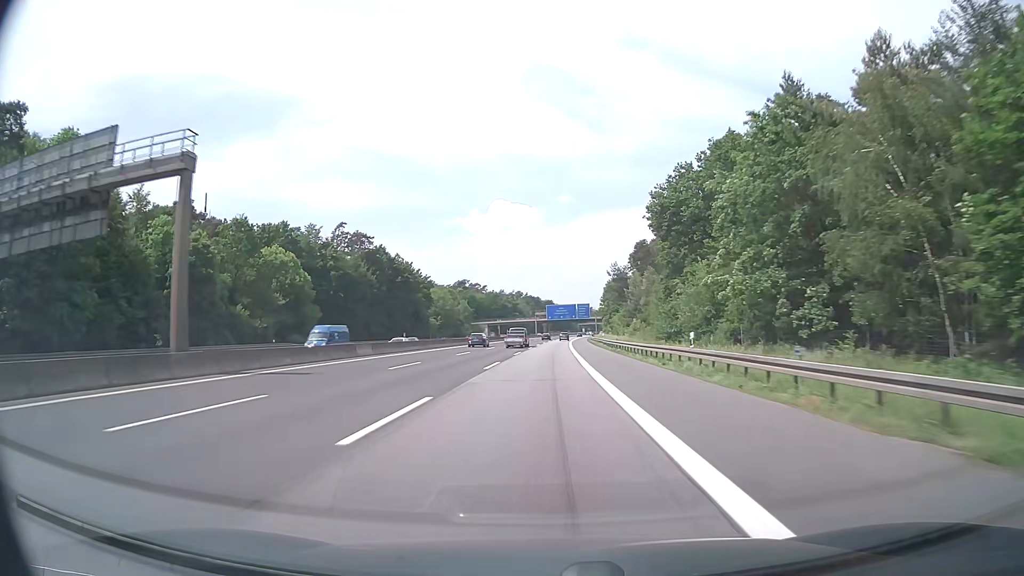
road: motorway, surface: asphalt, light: Day
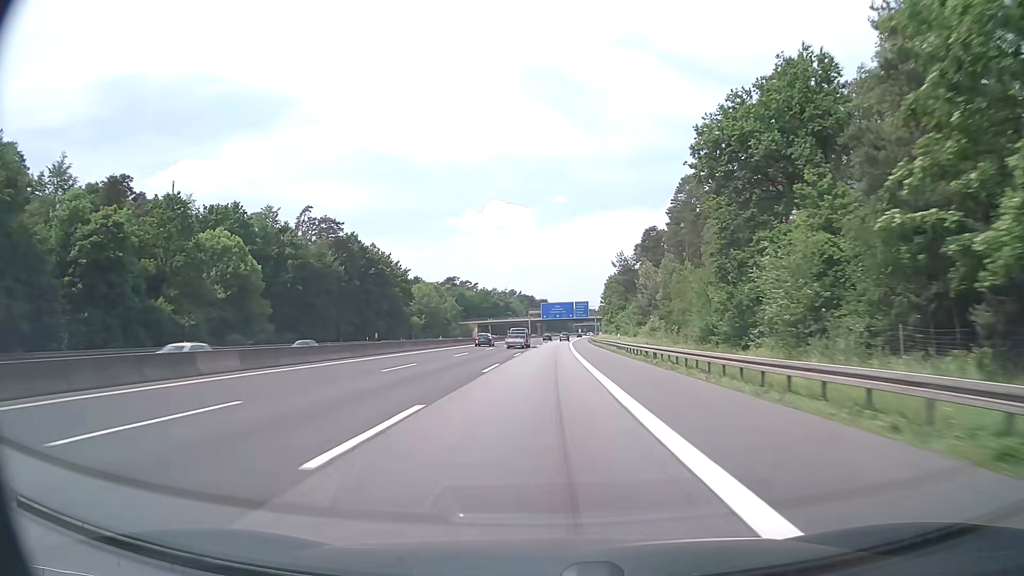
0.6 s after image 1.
(+0.1, +19.4) m; 0°
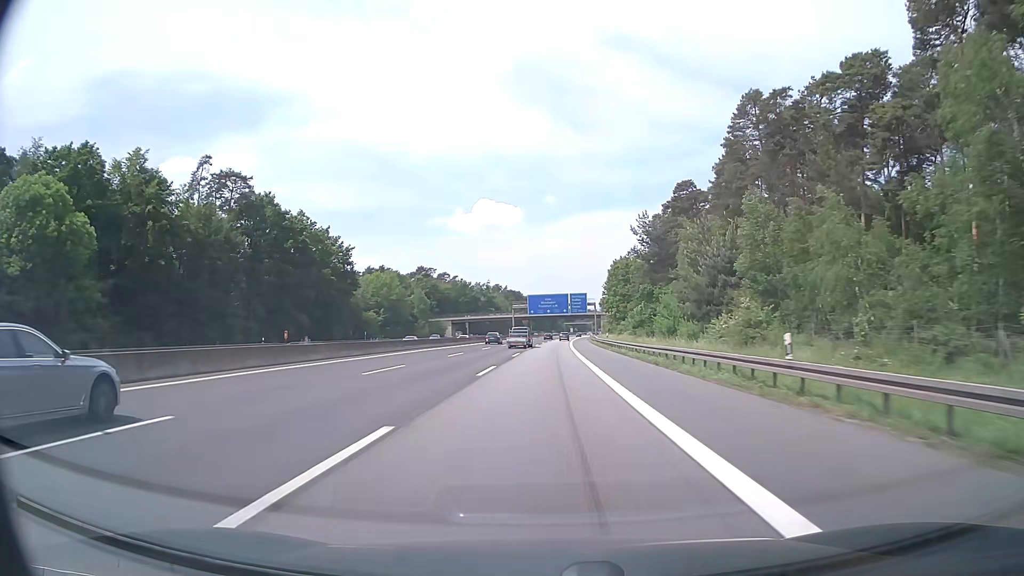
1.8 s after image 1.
(+0.4, +38.7) m; +1°
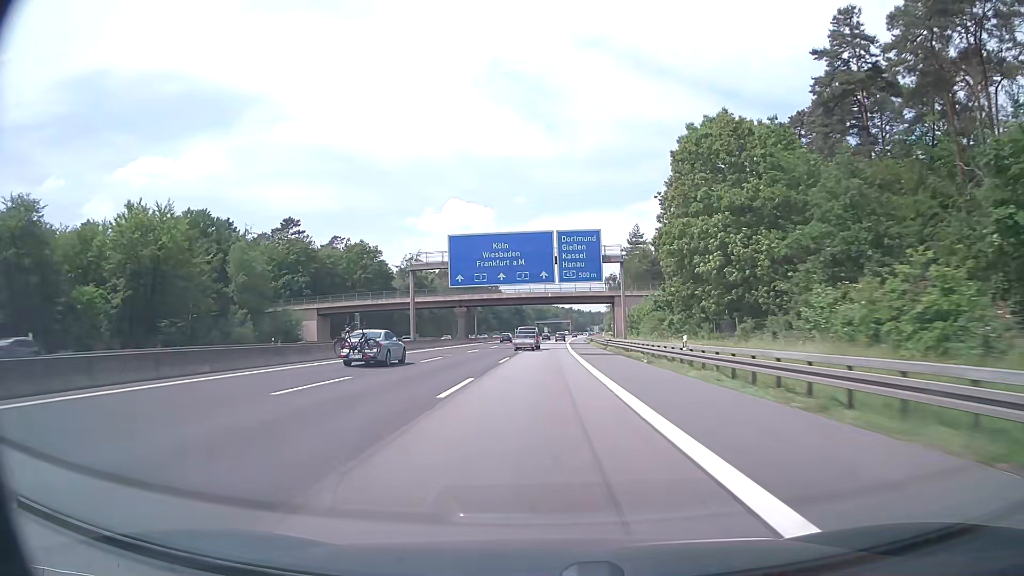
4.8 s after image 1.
(+2.1, +96.7) m; +3°
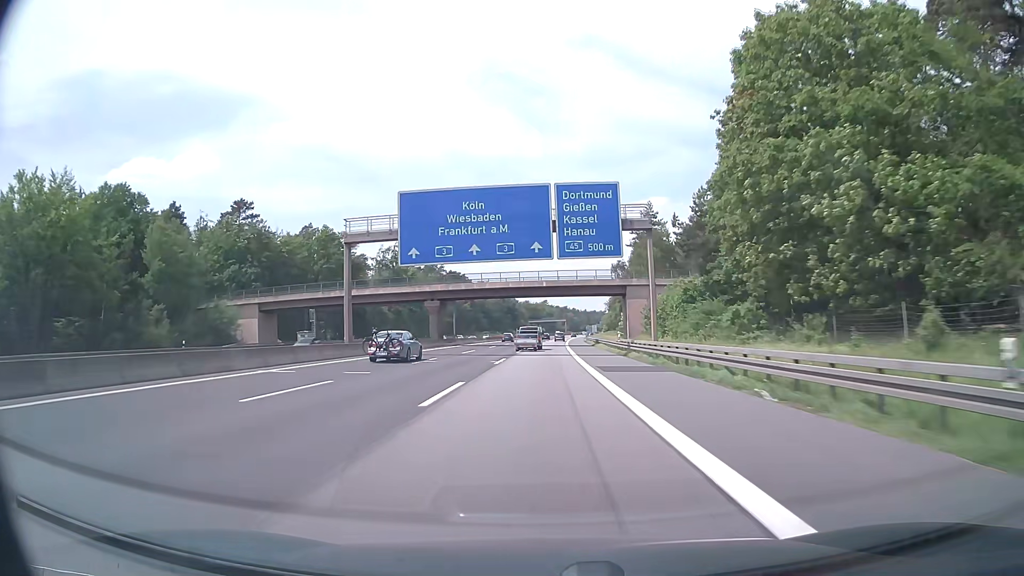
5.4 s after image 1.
(+0.1, +19.3) m; +1°
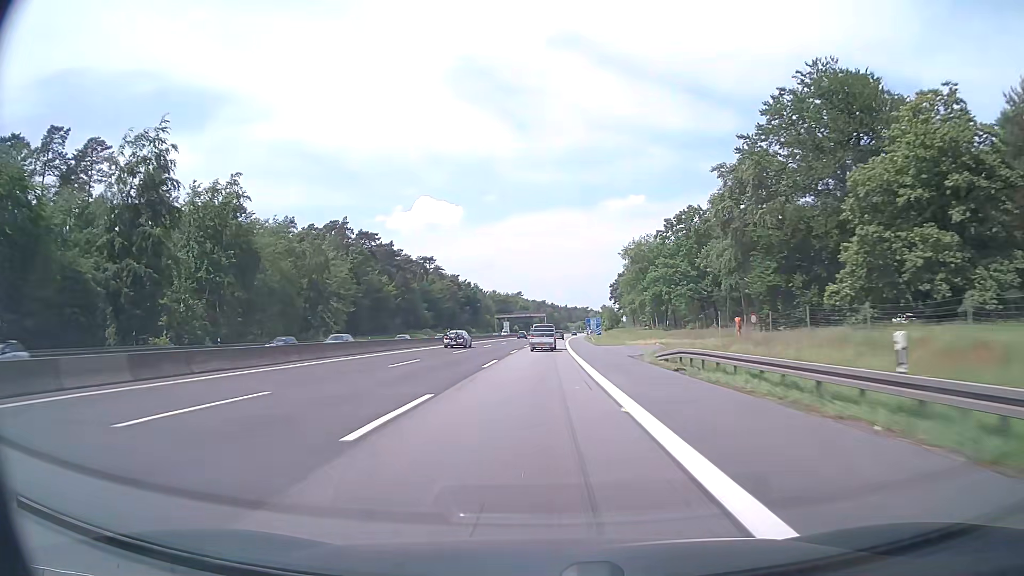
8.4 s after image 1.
(+1.6, +93.4) m; +2°
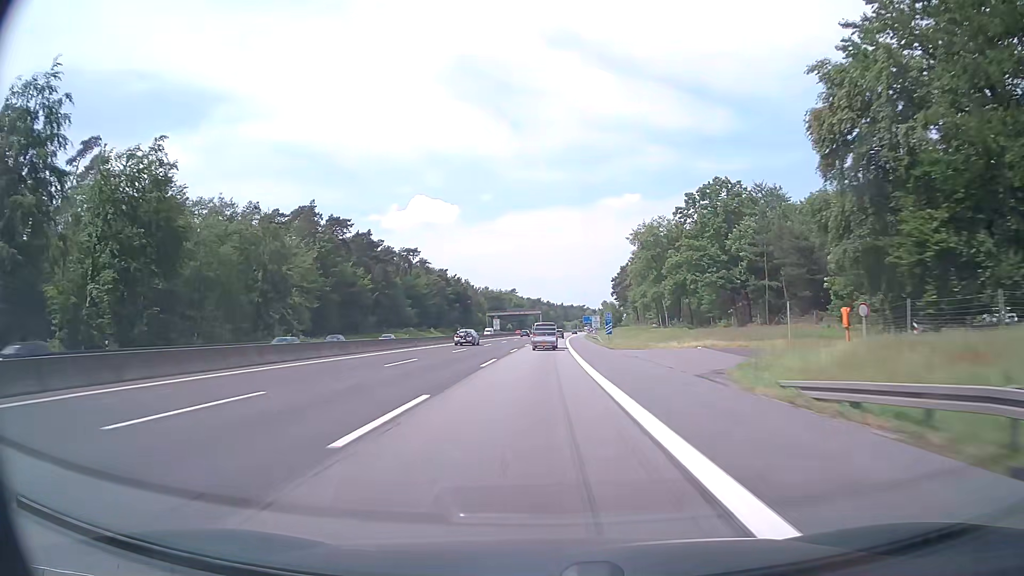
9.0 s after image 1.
(+0.1, +18.2) m; 0°
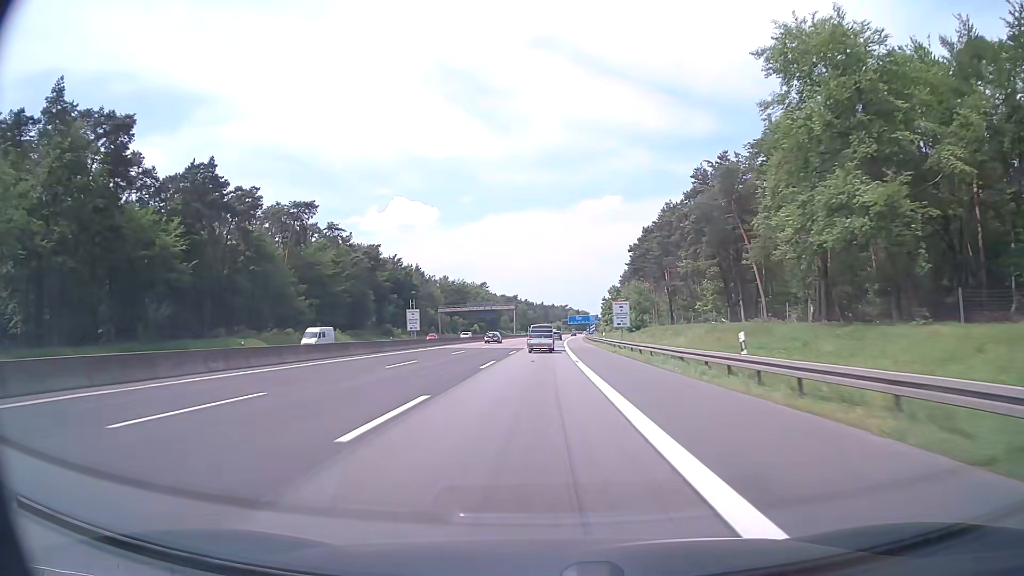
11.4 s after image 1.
(+1.1, +71.1) m; +2°
(0, +10) (0, +20) (0, +30) (0, +40) (+1, +50) (+1, +60) (+1, +70) (+1, +80) (+2, +90) (+2, +100) m
